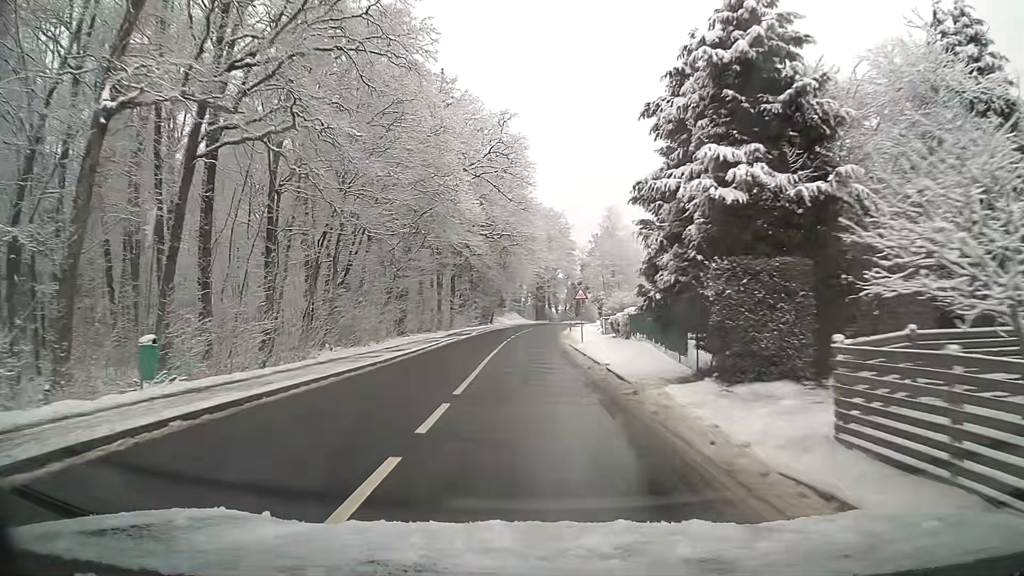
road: tertiary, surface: asphalt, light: Day
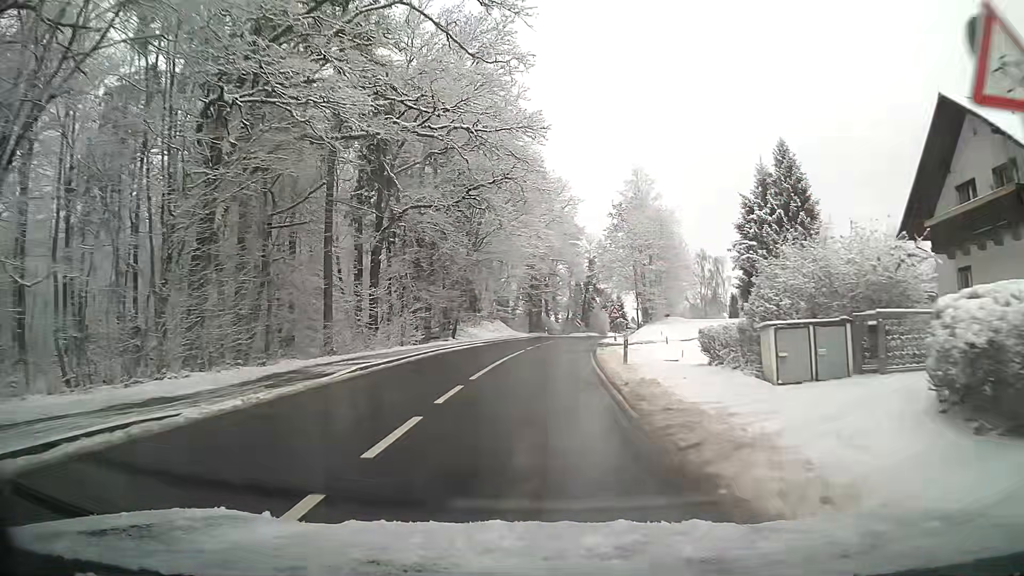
(0.0, +34.1) m; +1°
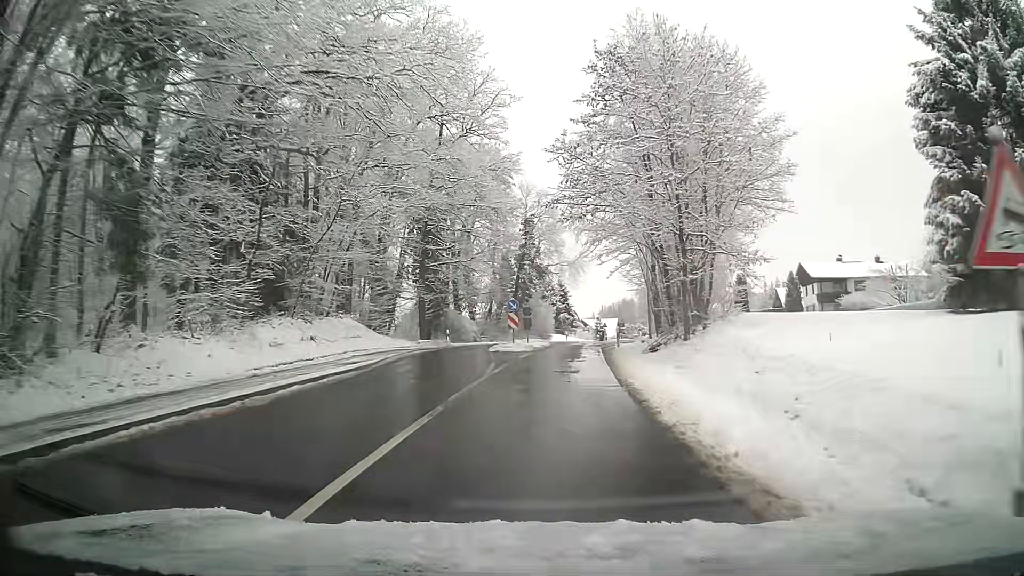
(+2.2, +40.3) m; +7°
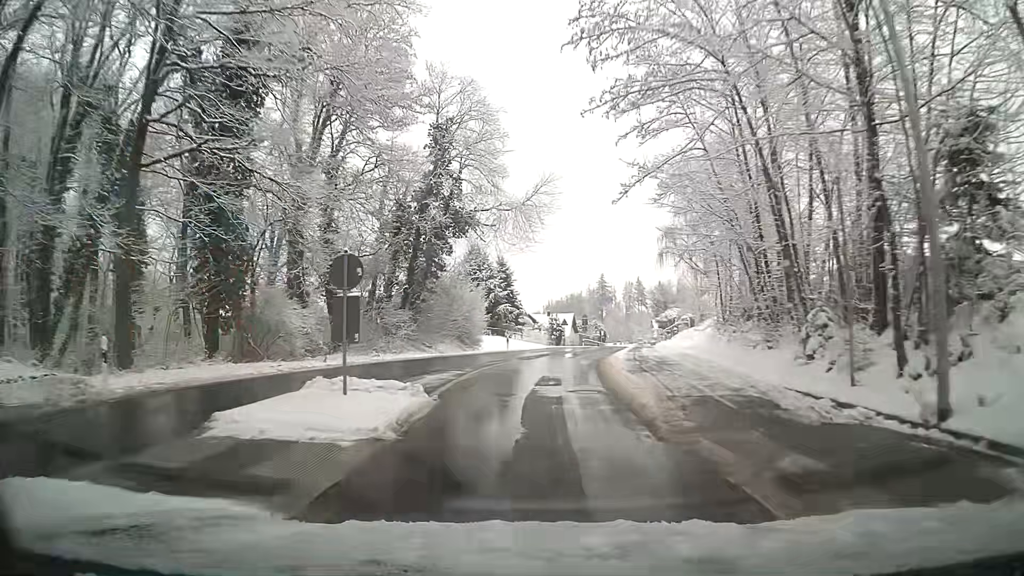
(+1.3, +31.8) m; +4°
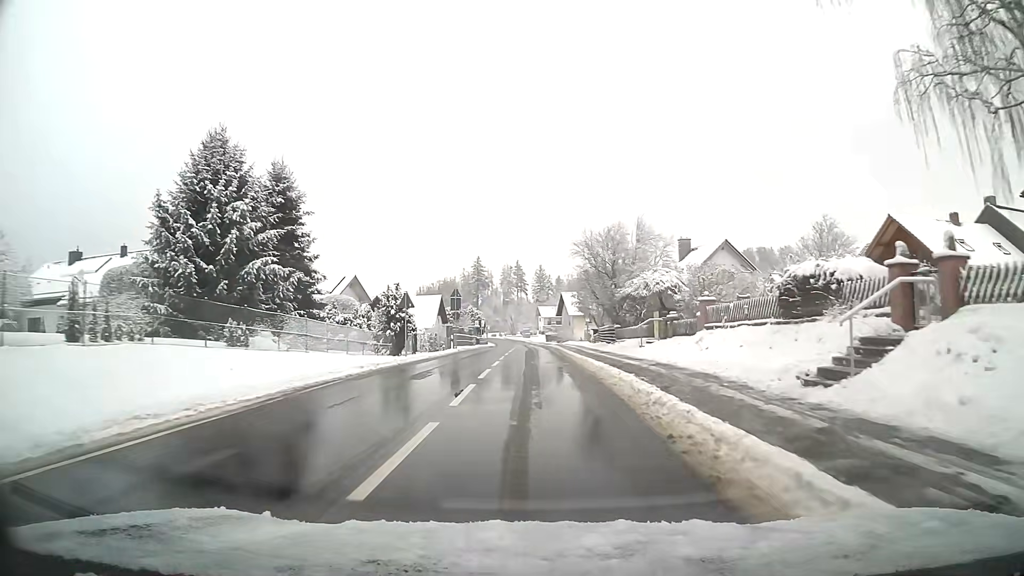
(+3.6, +40.1) m; +10°
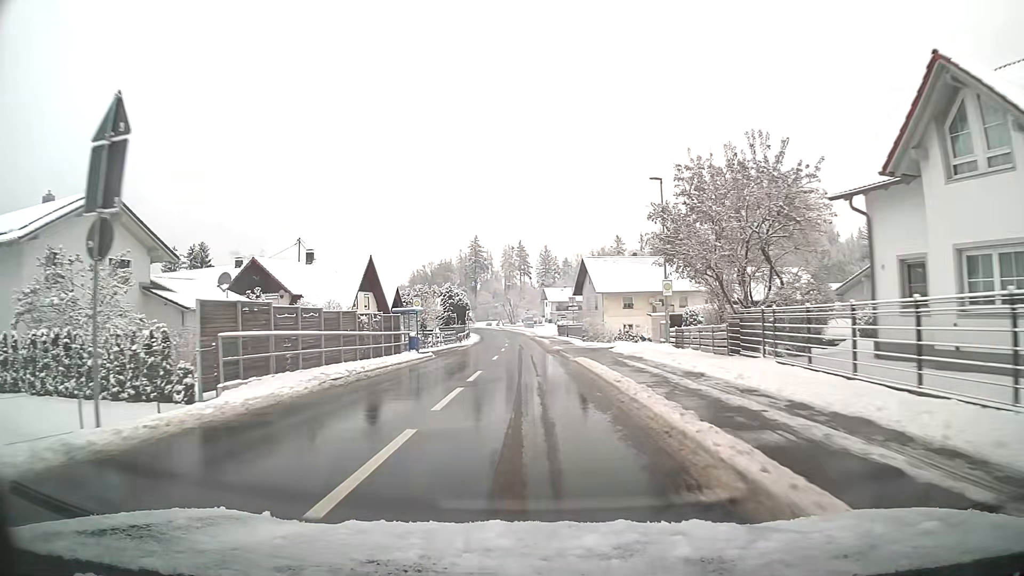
(0.0, +43.1) m; 0°
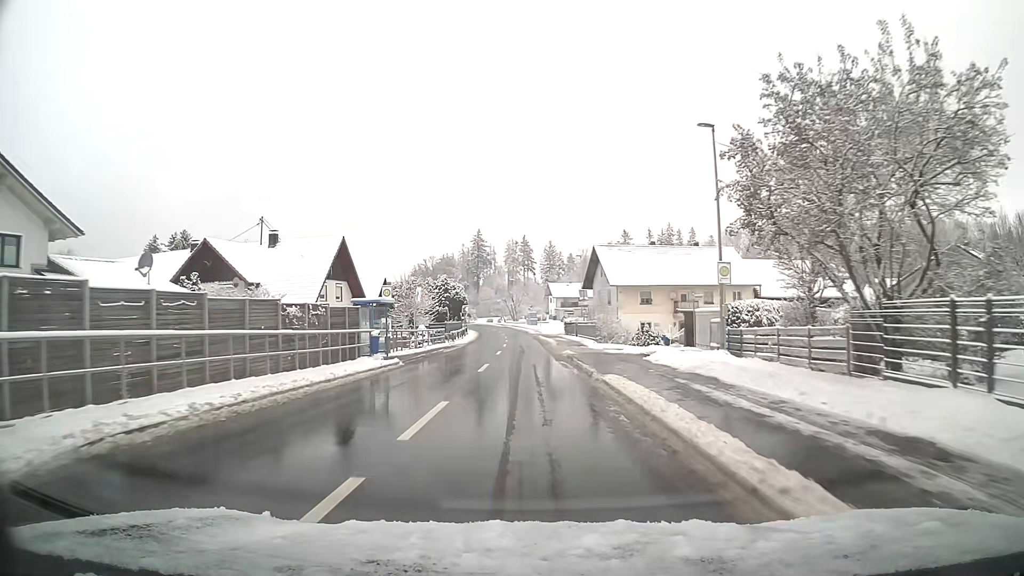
(0.0, +8.8) m; 0°
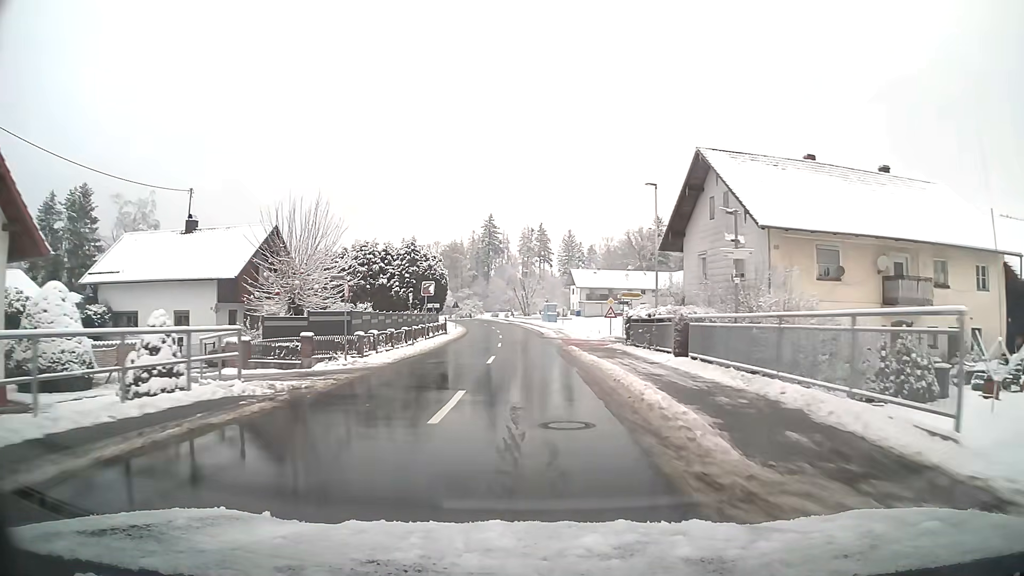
(-0.4, +35.2) m; -1°
